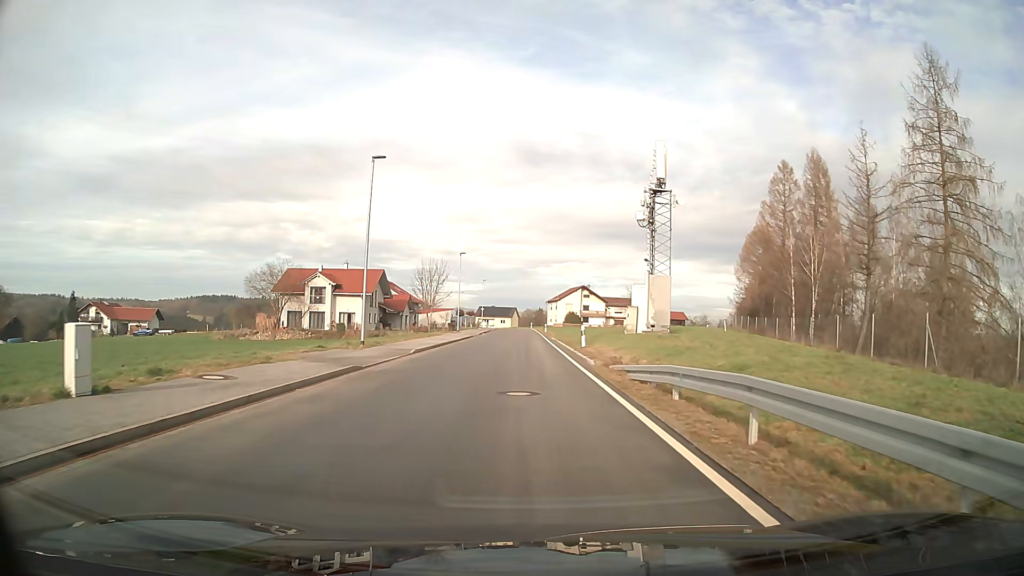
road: unclassified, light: Day
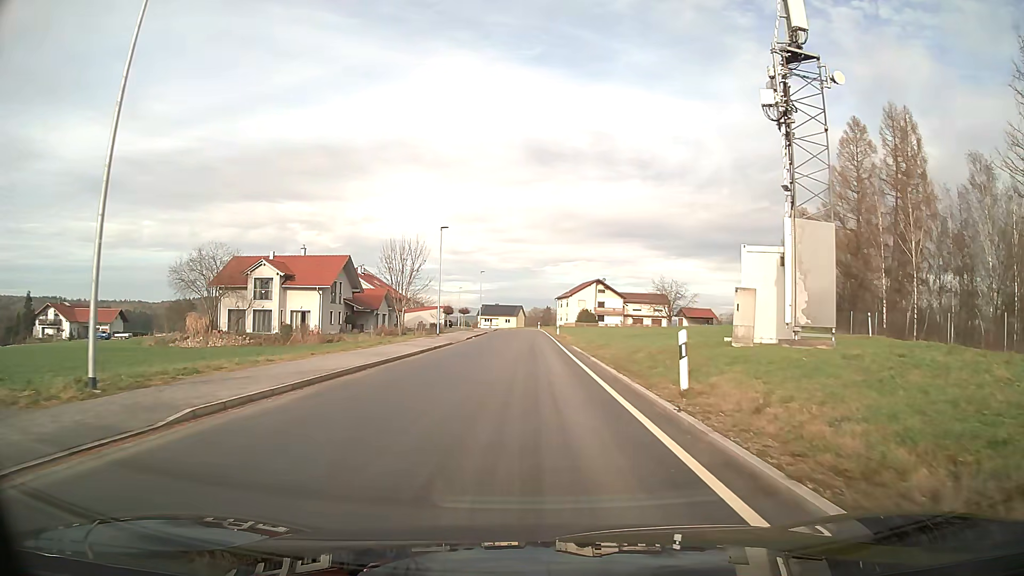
(-0.1, +19.2) m; -1°
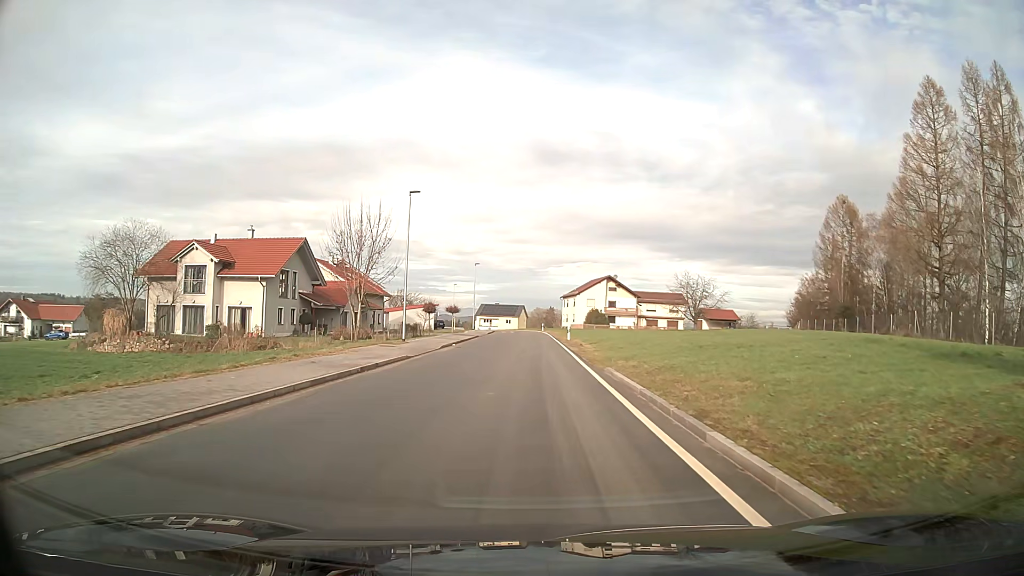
(0.0, +14.4) m; 0°
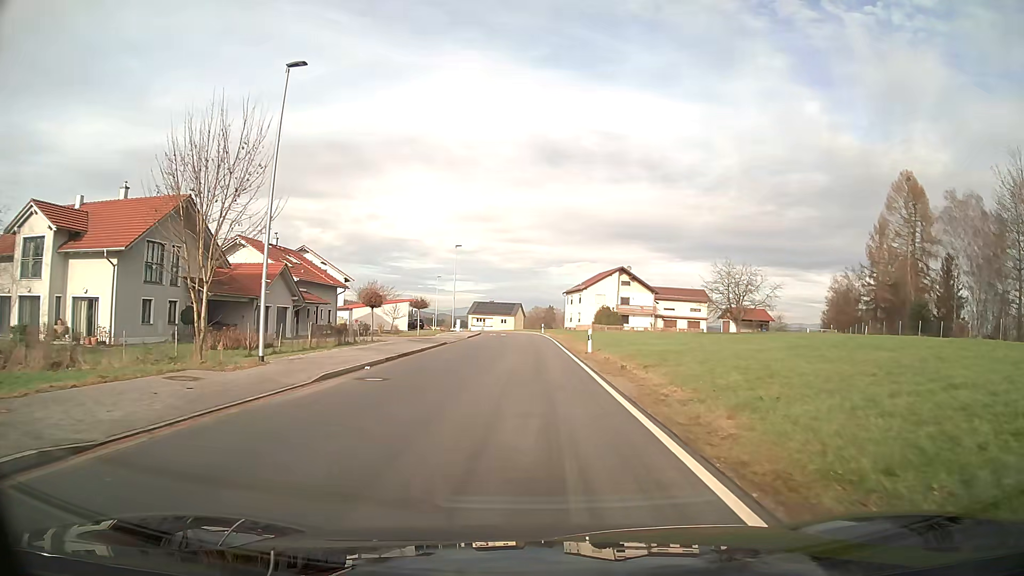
(0.0, +19.2) m; 0°
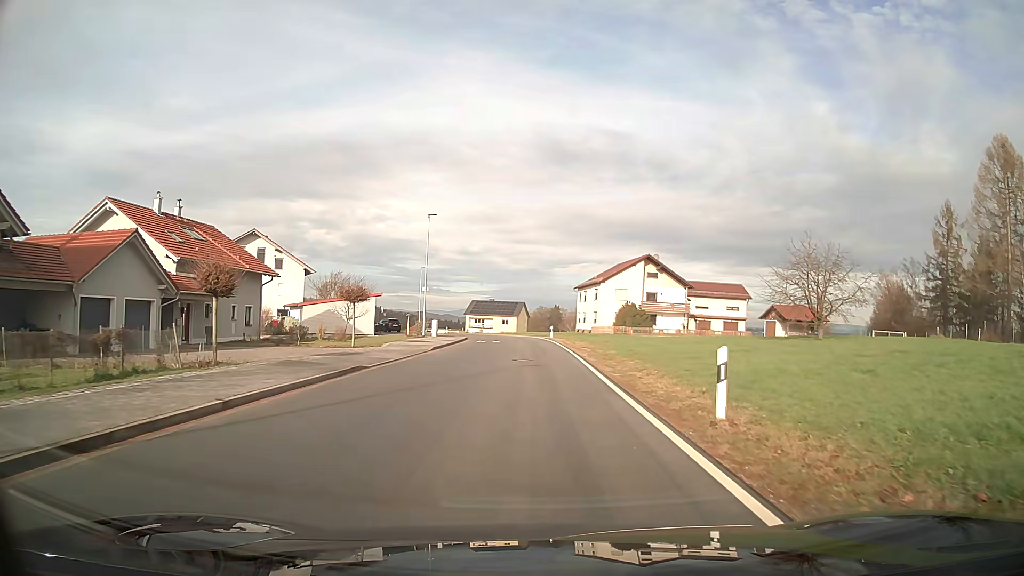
(-0.1, +19.2) m; 0°
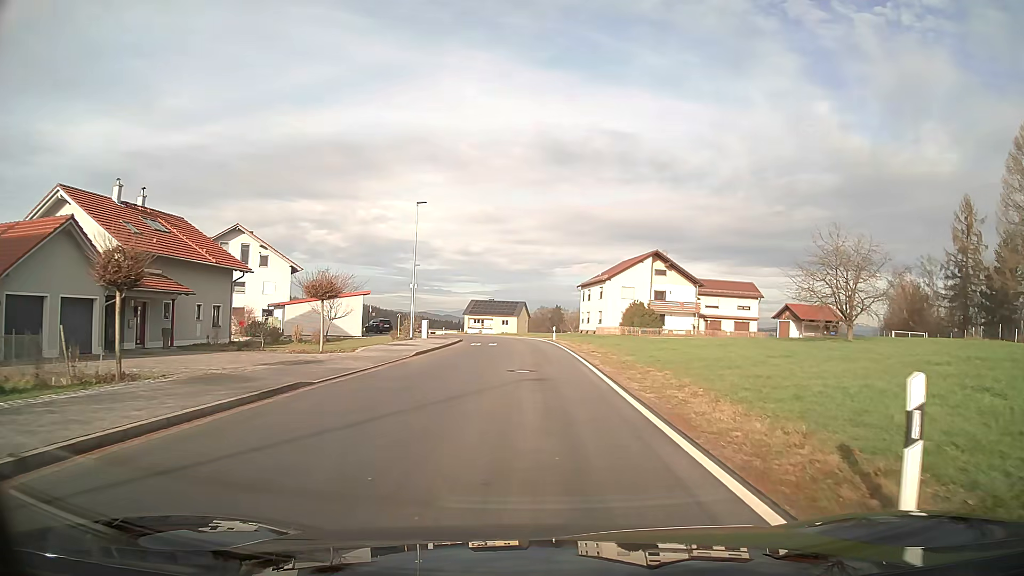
(0.0, +4.8) m; 0°
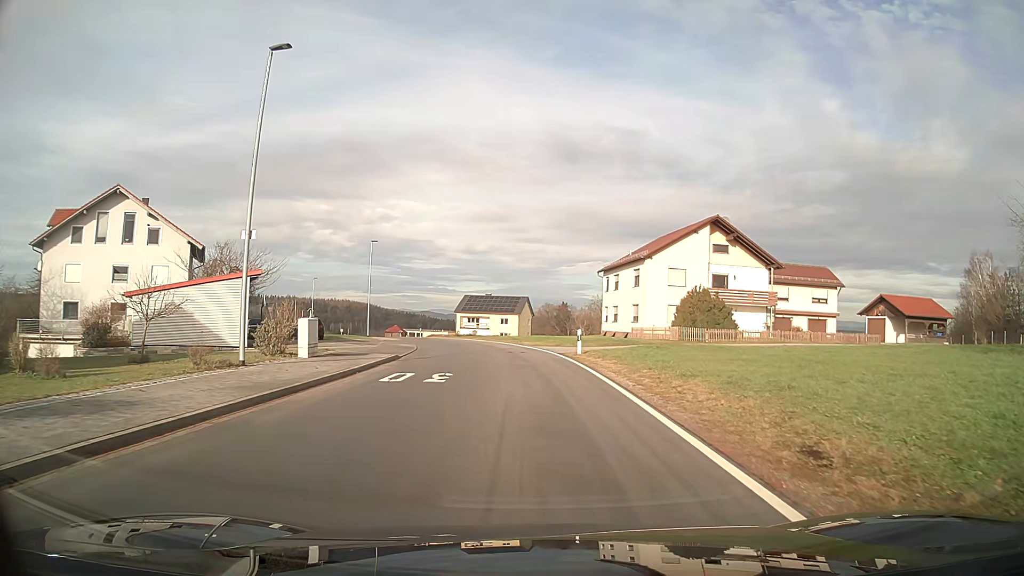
(-0.1, +24.0) m; 0°
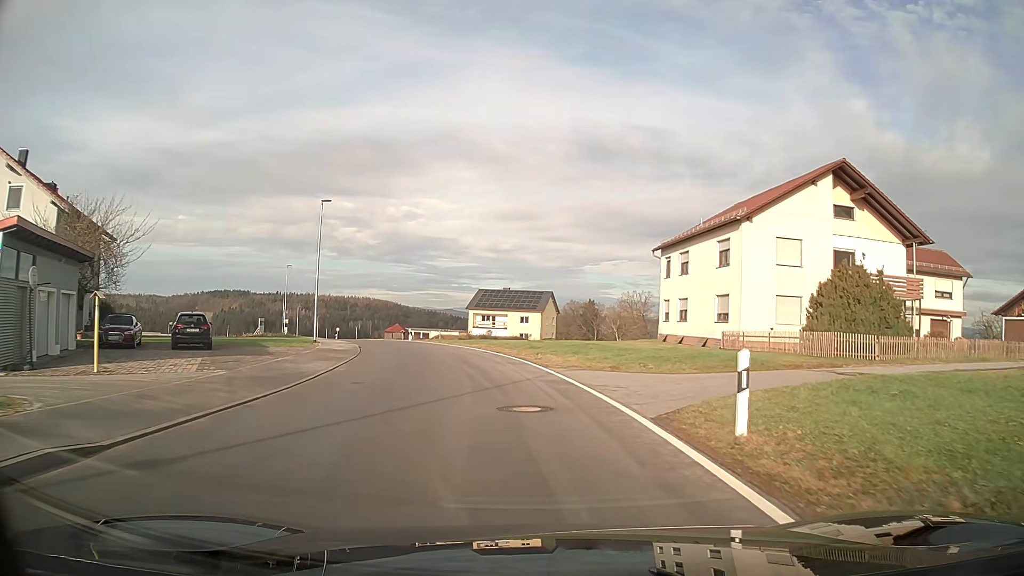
(-0.3, +19.3) m; -3°
